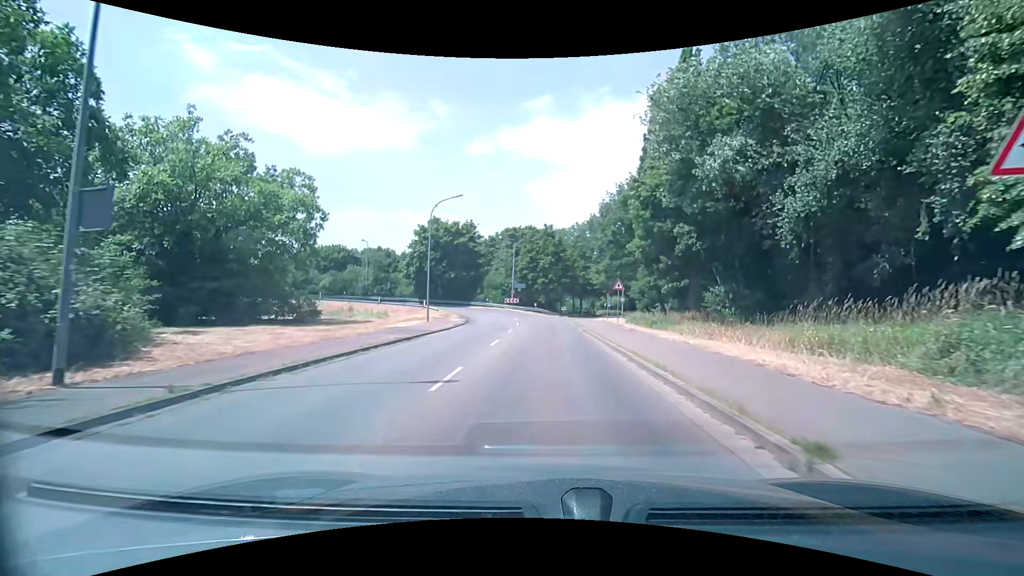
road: tertiary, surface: asphalt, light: Day
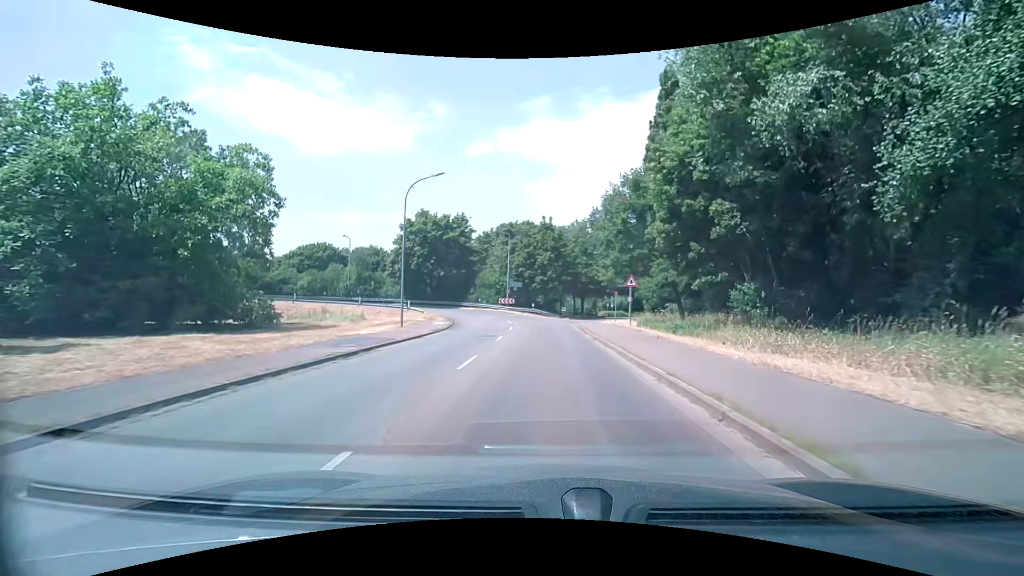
(-0.1, +6.2) m; -2°
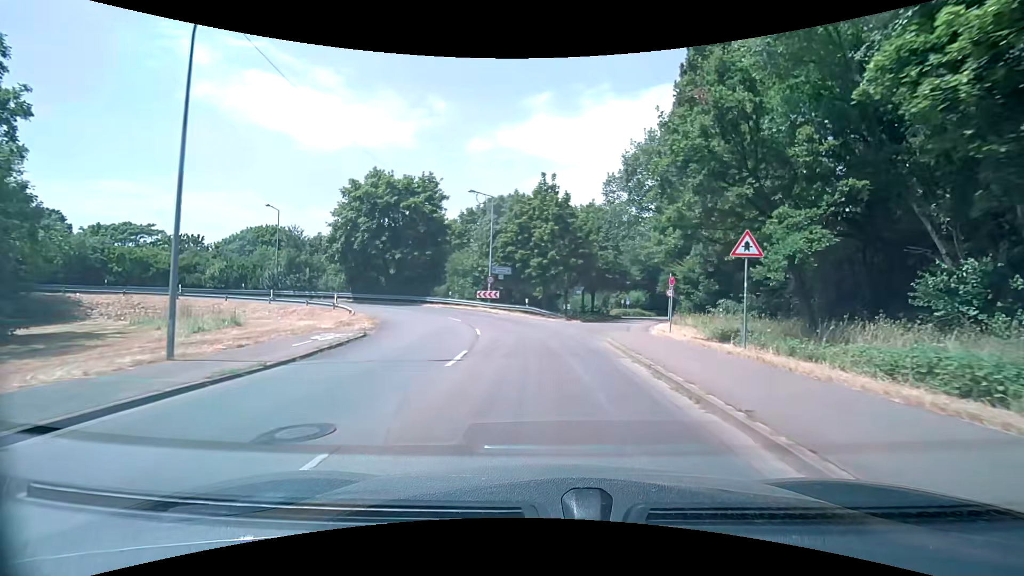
(-0.3, +18.3) m; -1°
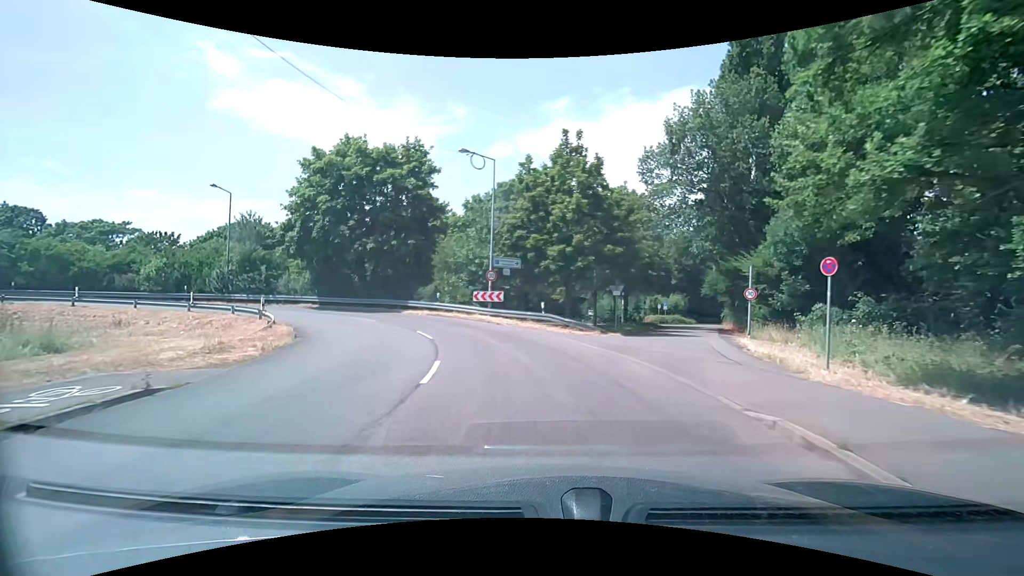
(-0.2, +11.2) m; -2°
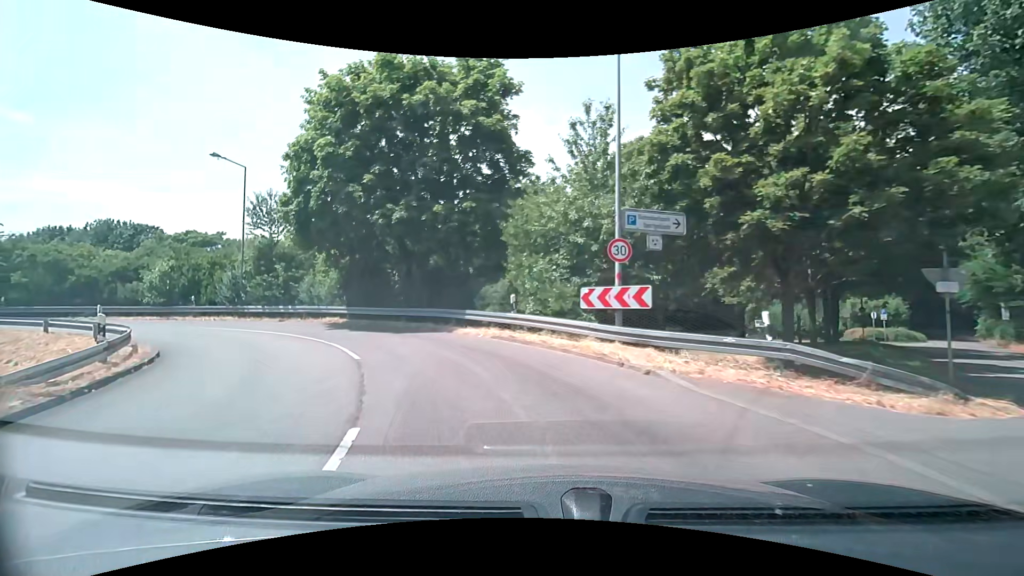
(-1.3, +15.0) m; -12°
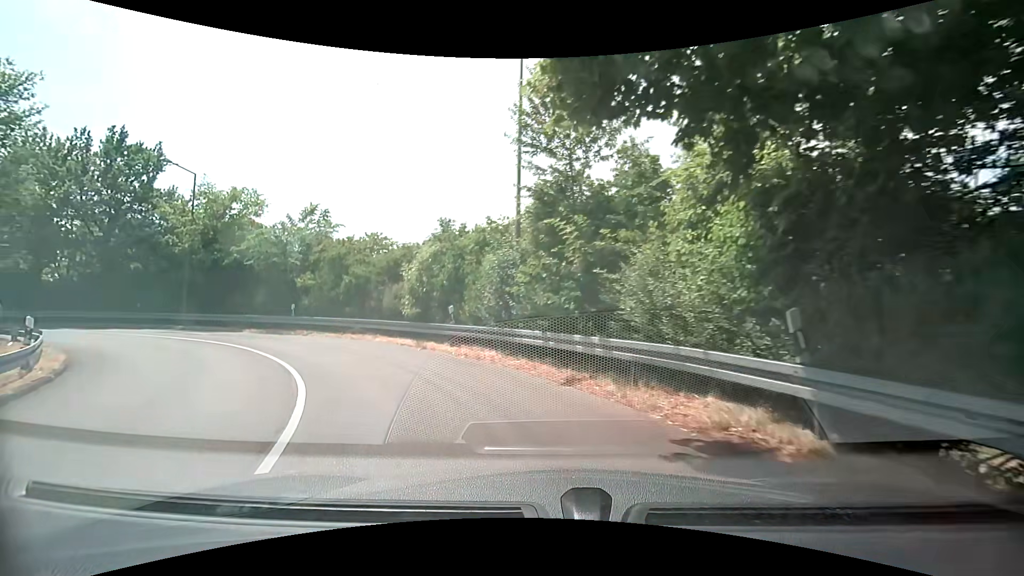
(-6.4, +18.8) m; -41°
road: secondary_link
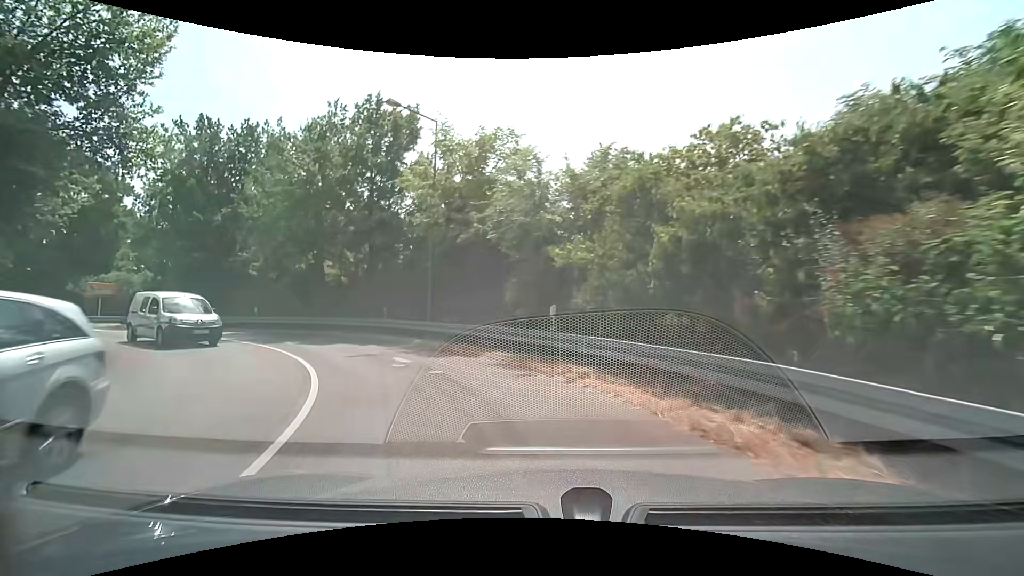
(-4.6, +14.1) m; -37°
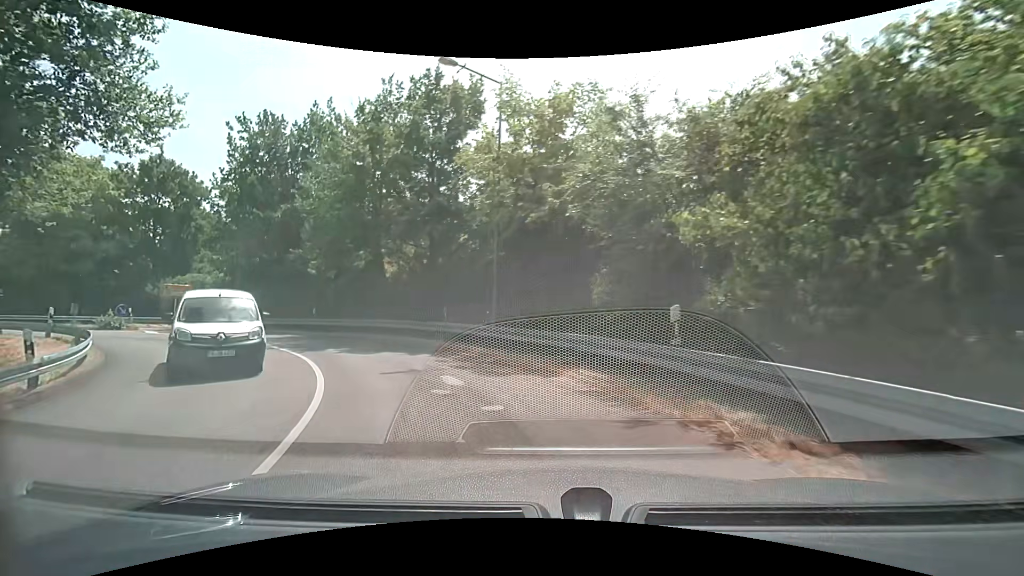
(-0.3, +3.8) m; -9°
(-2, +10) (-7, +18) (-14, +25) (-22, +31) (-32, +34) (-42, +35) (-51, +32) (-60, +28) (-69, +24) (-78, +19) m
